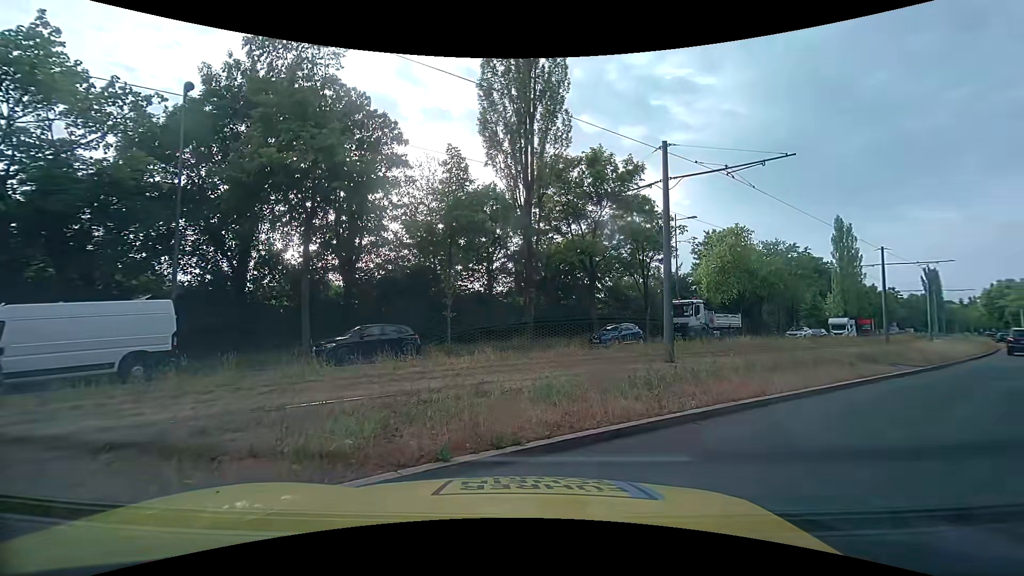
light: Day
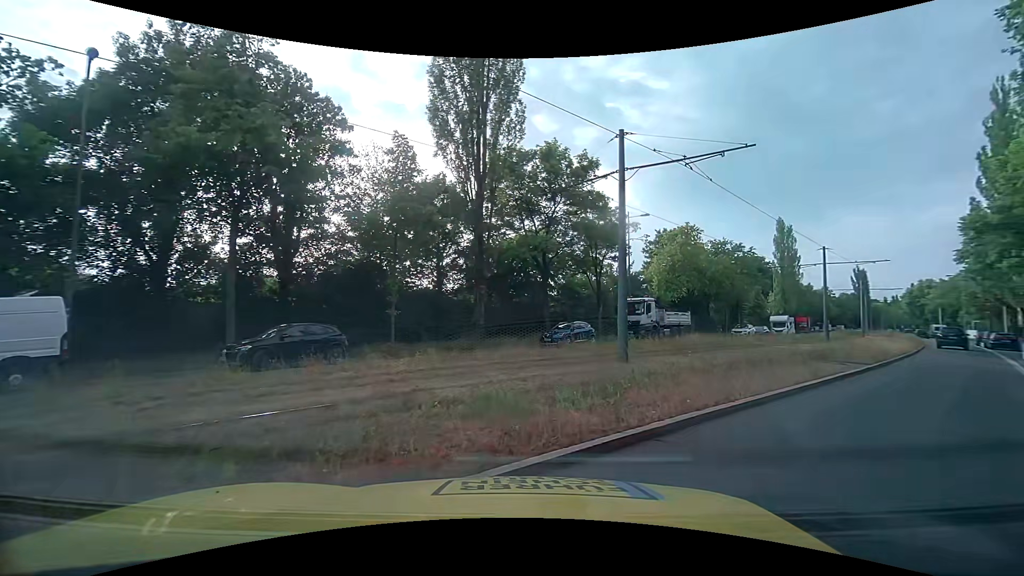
(0.0, +1.2) m; +6°
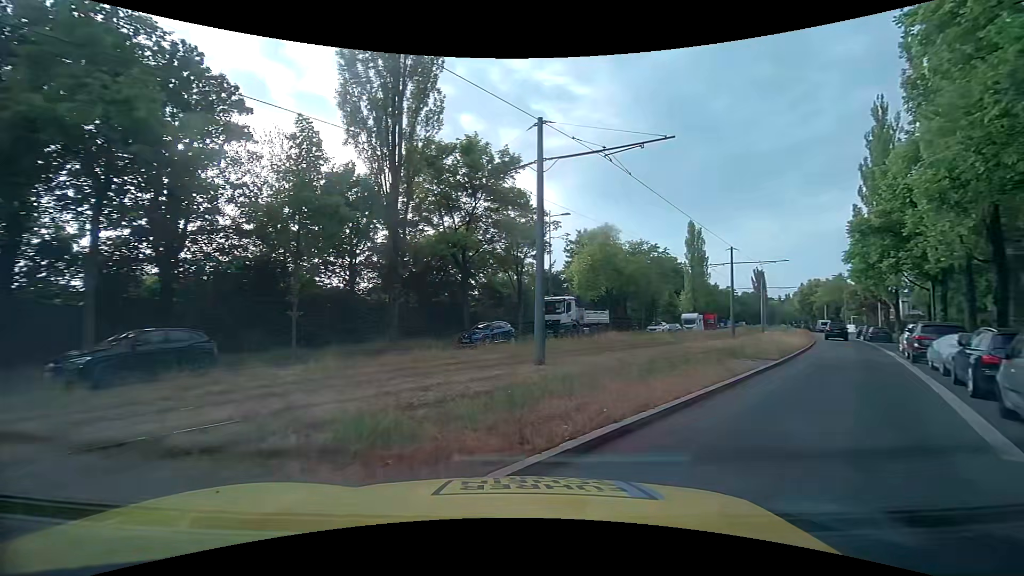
(+0.1, +1.2) m; +8°
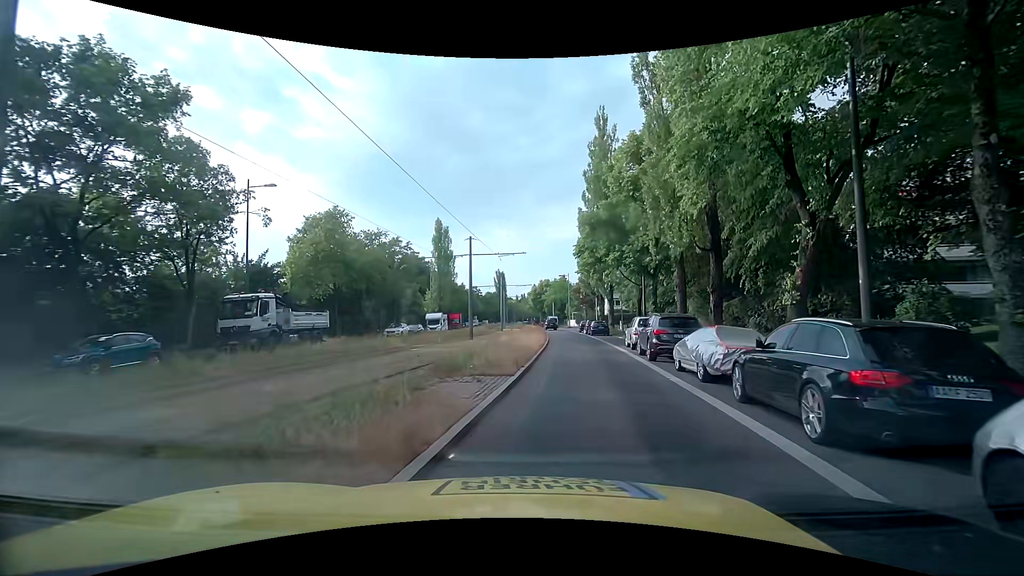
(+2.4, +7.3) m; +26°
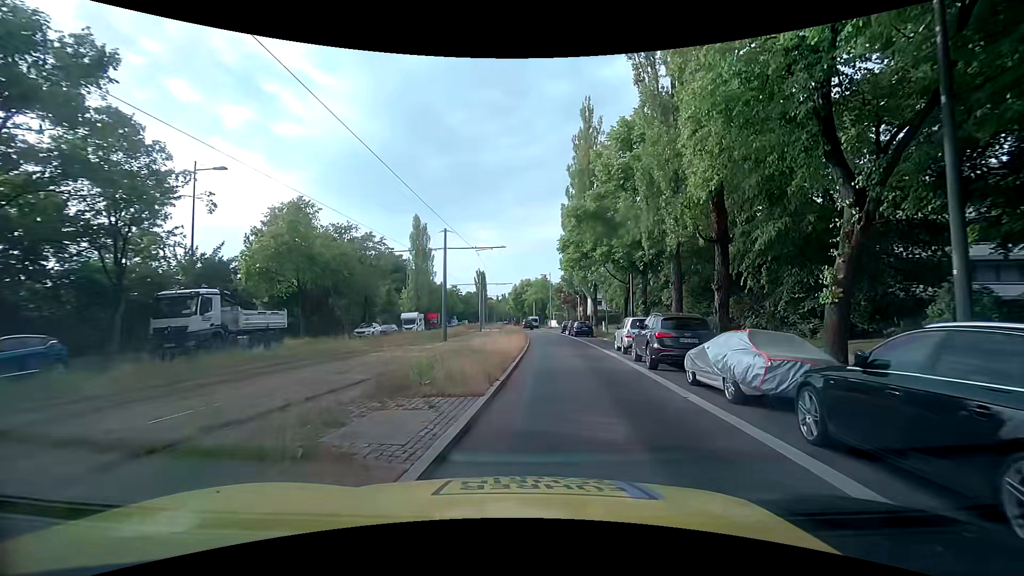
(+0.1, +2.9) m; +3°
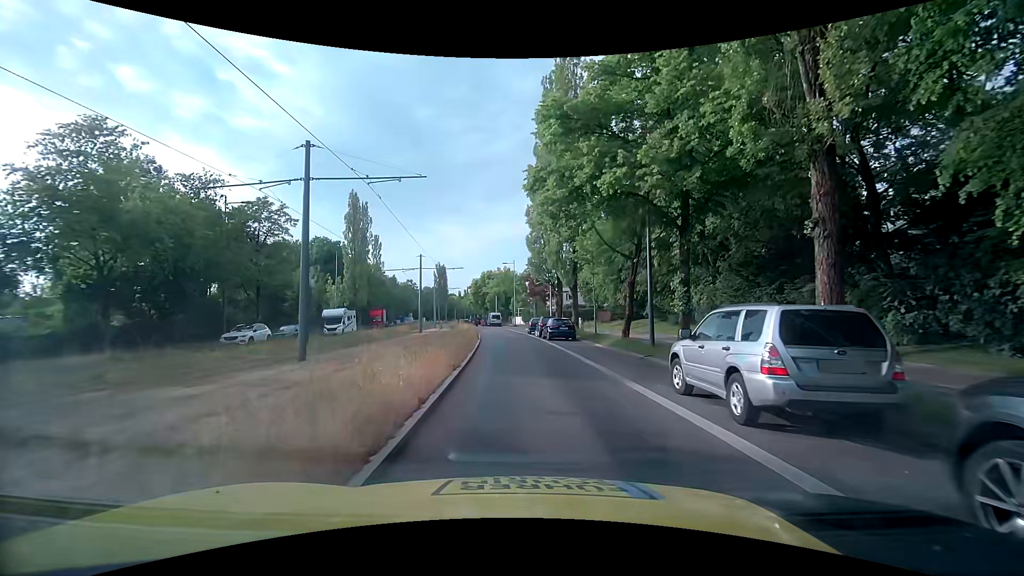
(+0.6, +15.0) m; +4°
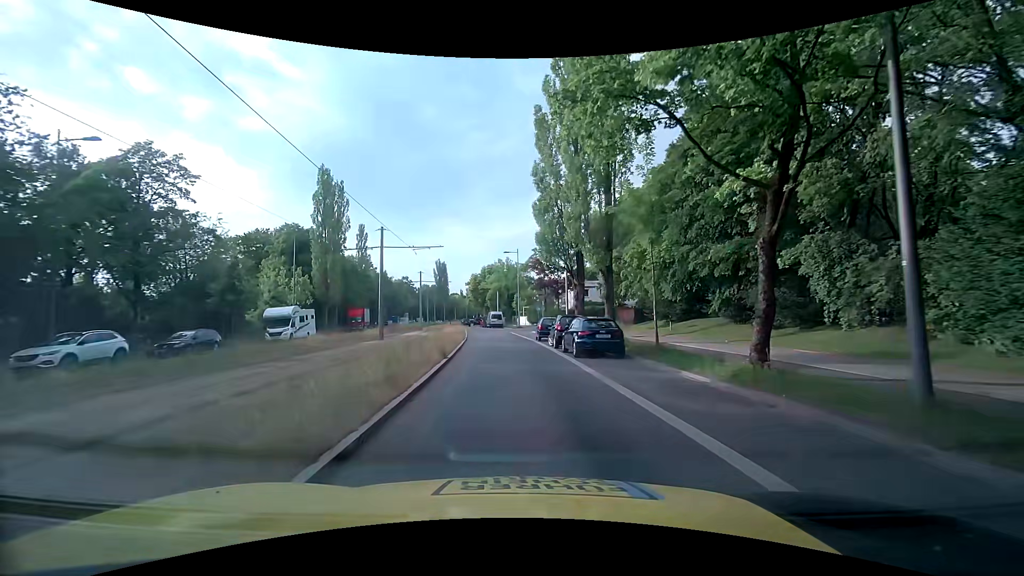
(-0.1, +13.8) m; -2°
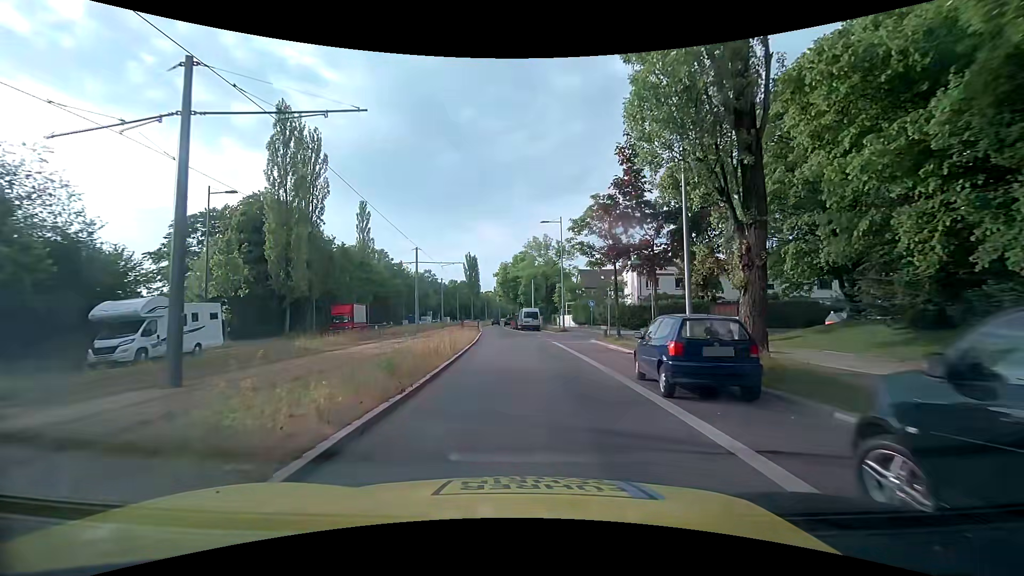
(-0.4, +21.2) m; -4°
(0, +10) (0, +20) (-1, +30) (-1, +40) (-2, +50) (-3, +60) (-3, +70) (-4, +80) (-5, +90) (-6, +100) m
